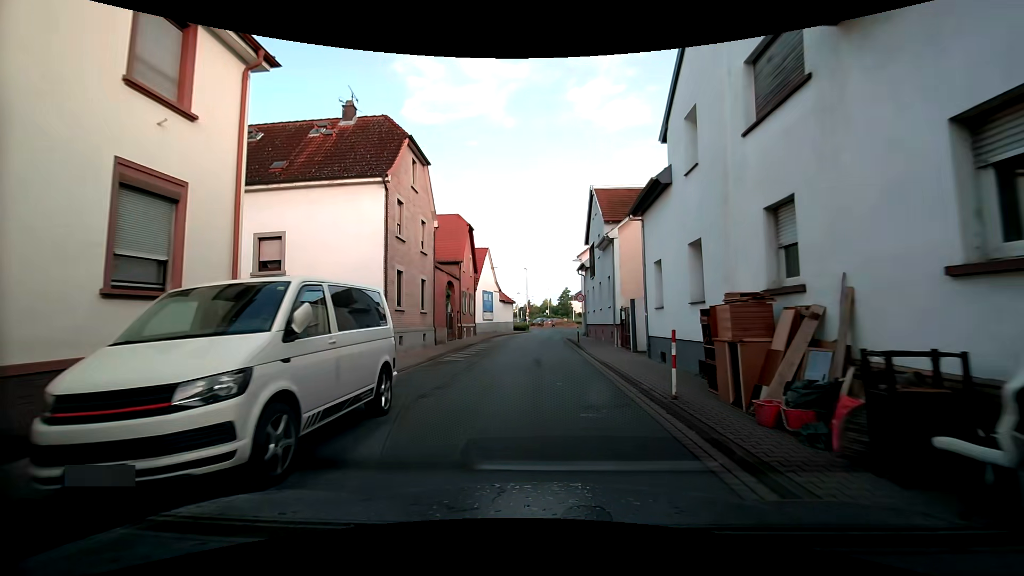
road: tertiary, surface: asphalt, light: Day
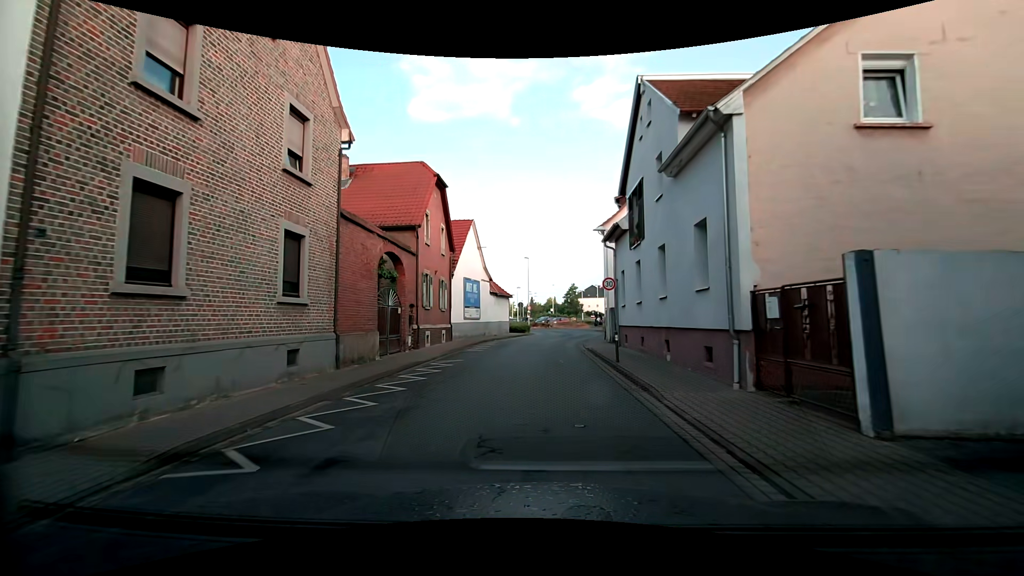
(-0.2, +13.6) m; -1°
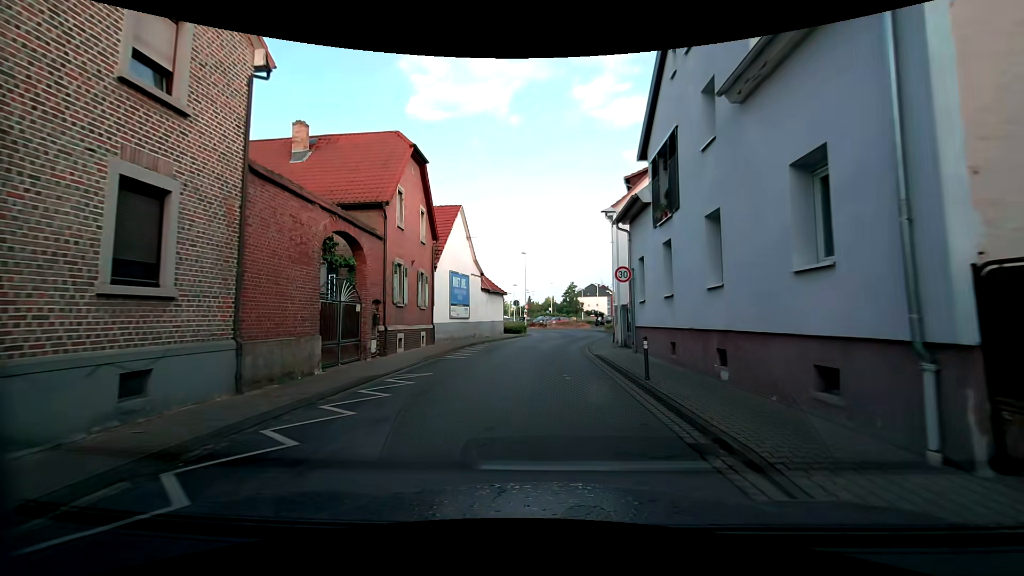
(0.0, +4.5) m; +1°
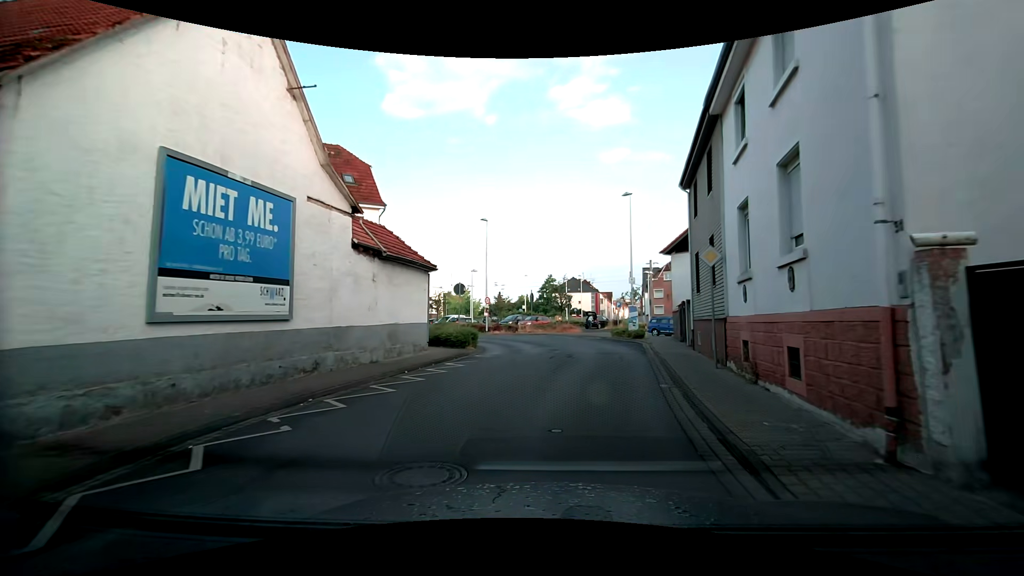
(-0.1, +21.5) m; +2°
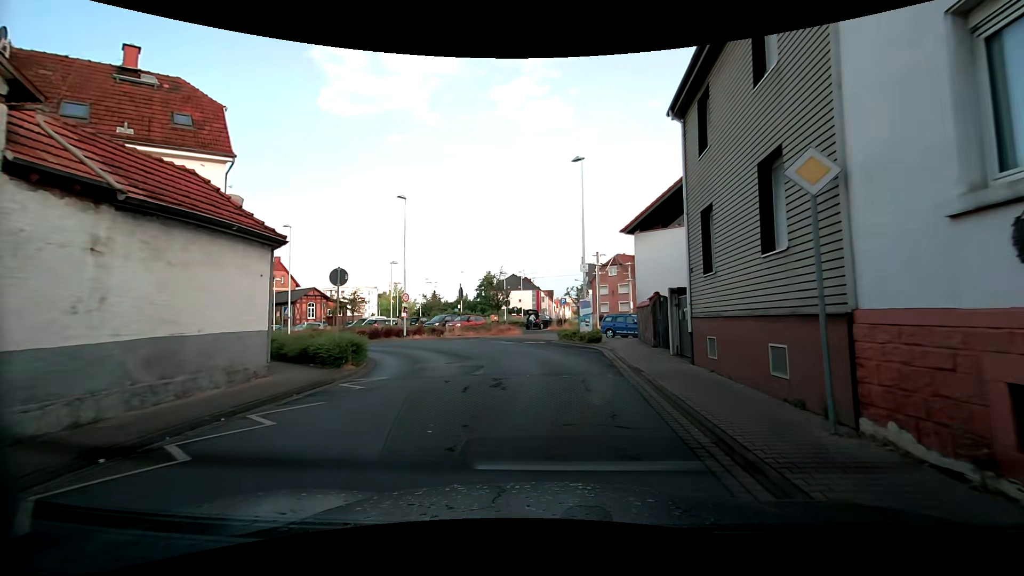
(+0.4, +7.7) m; +7°
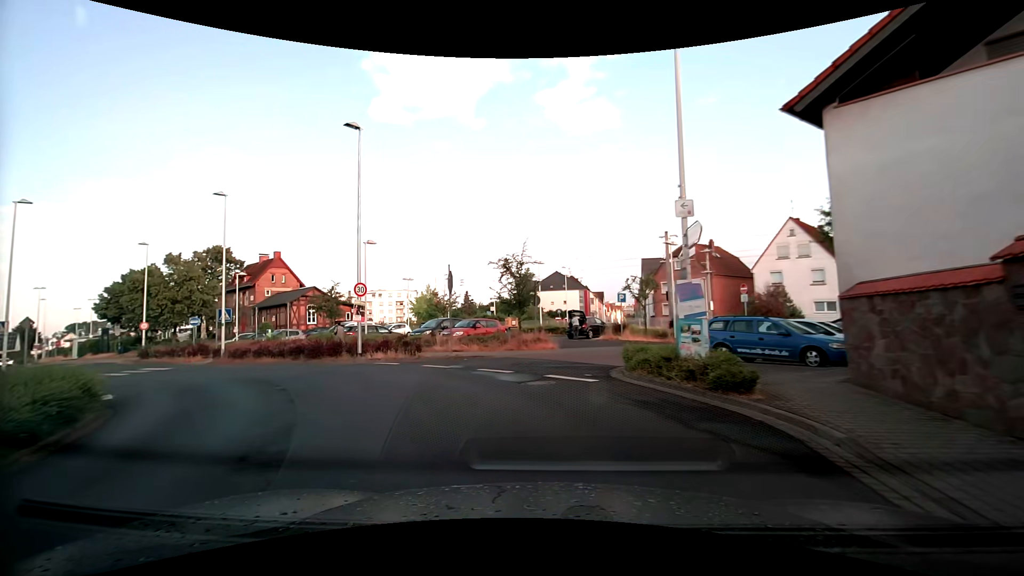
(+0.1, +14.2) m; -6°
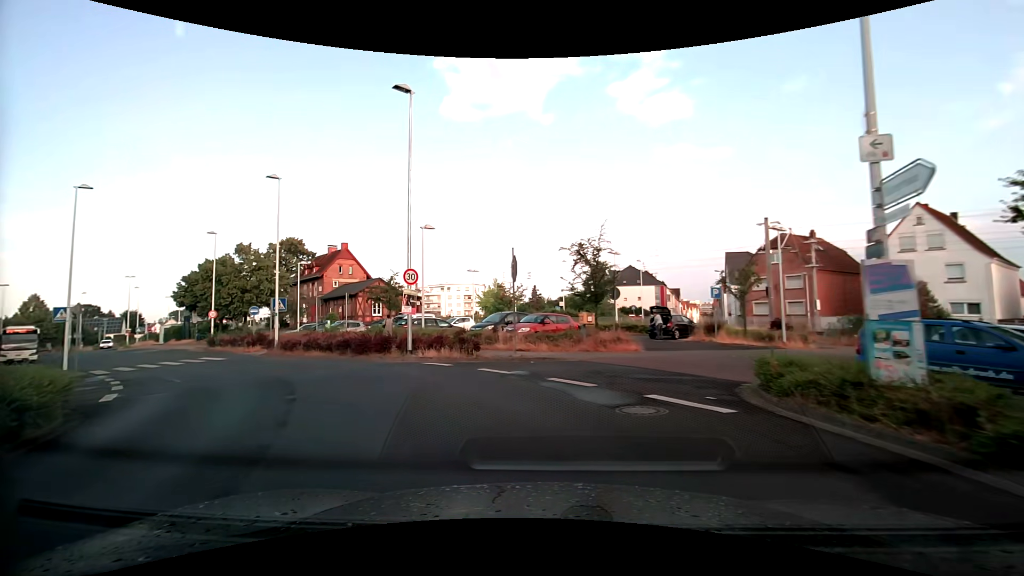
(-0.2, +3.4) m; -8°
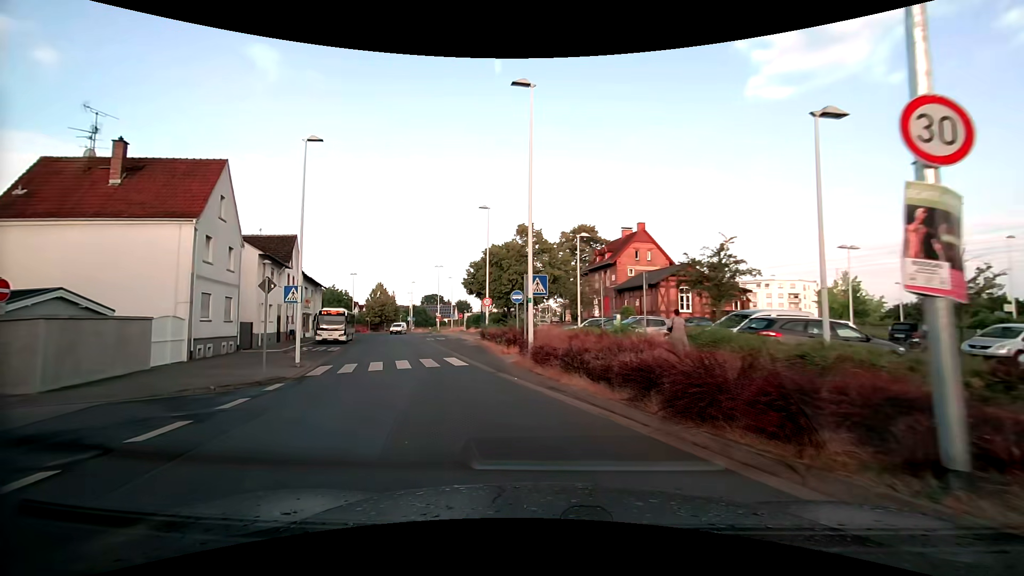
(-3.9, +12.8) m; -33°
(-1, +10) (-4, +20) (-7, +29) (-10, +39) (-13, +48) (-16, +58) (-18, +67) (-19, +77) (-19, +87) (-19, +97) m
